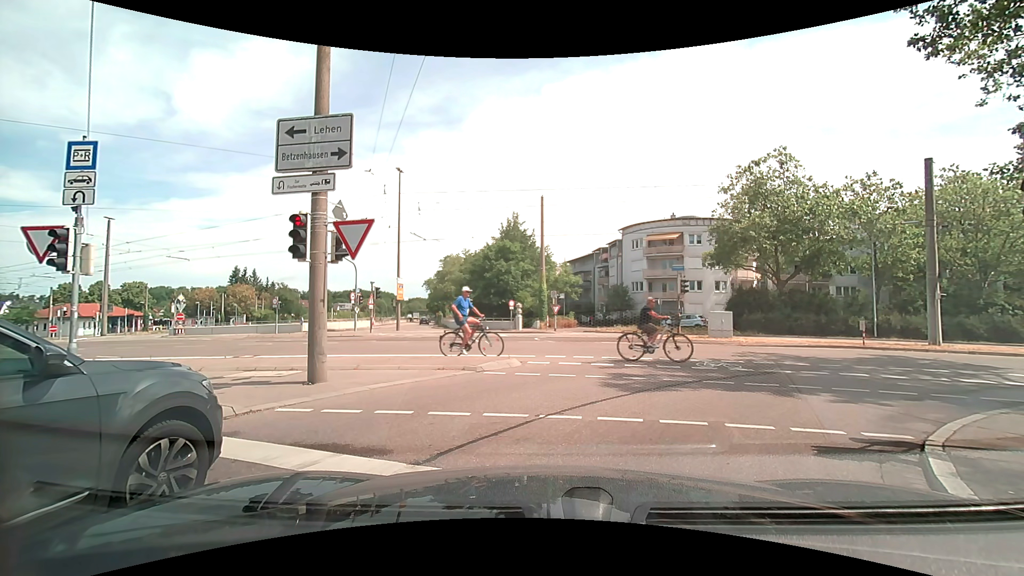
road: tertiary_link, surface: asphalt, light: Day
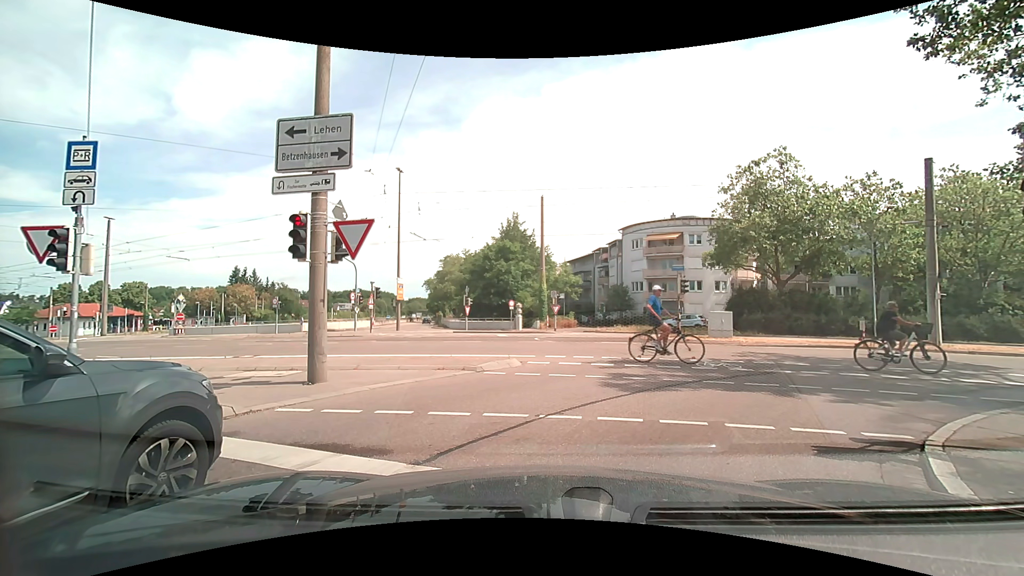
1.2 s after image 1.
(0.0, 0.0) m; 0°
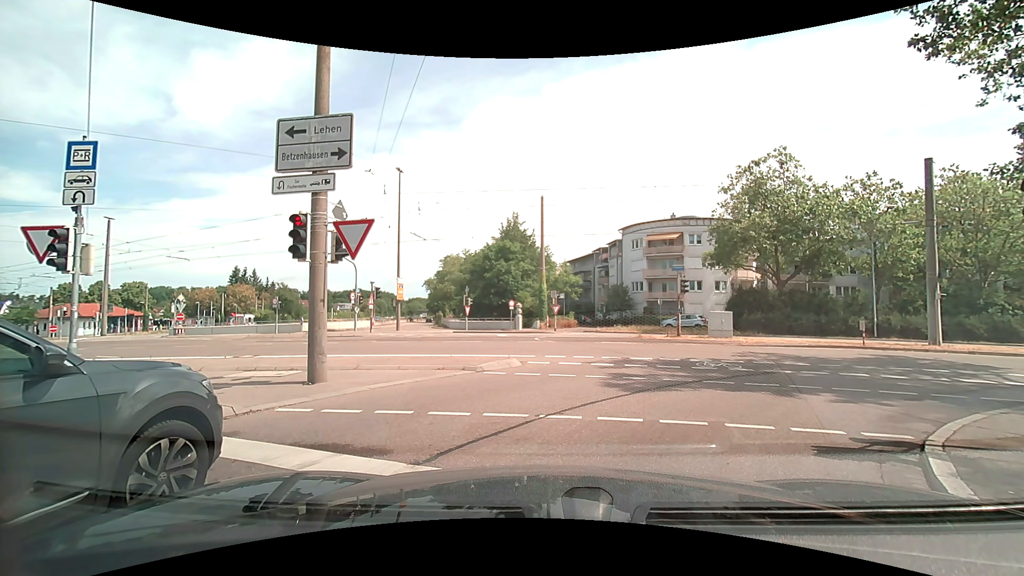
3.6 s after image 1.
(0.0, 0.0) m; 0°
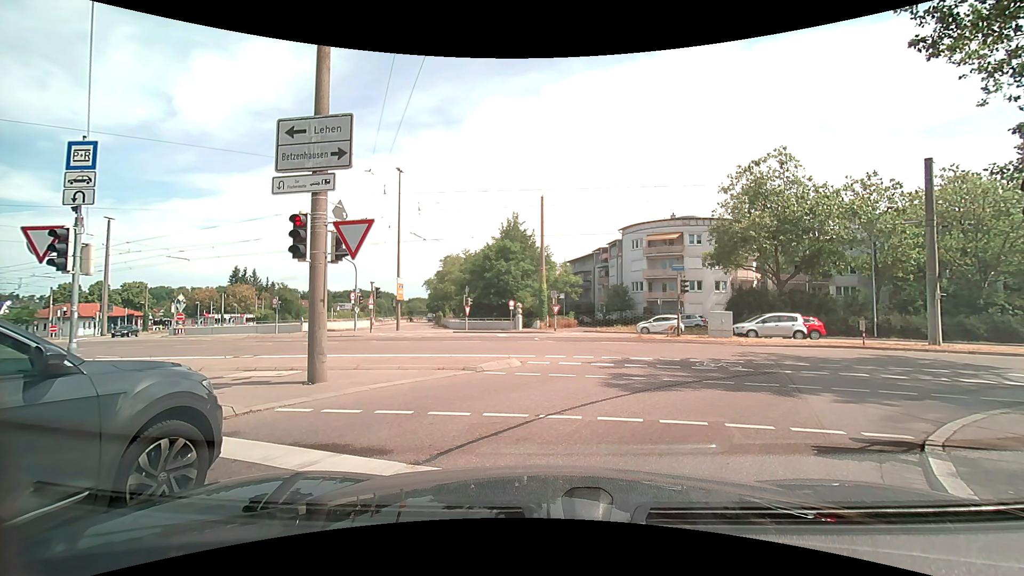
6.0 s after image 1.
(0.0, 0.0) m; 0°
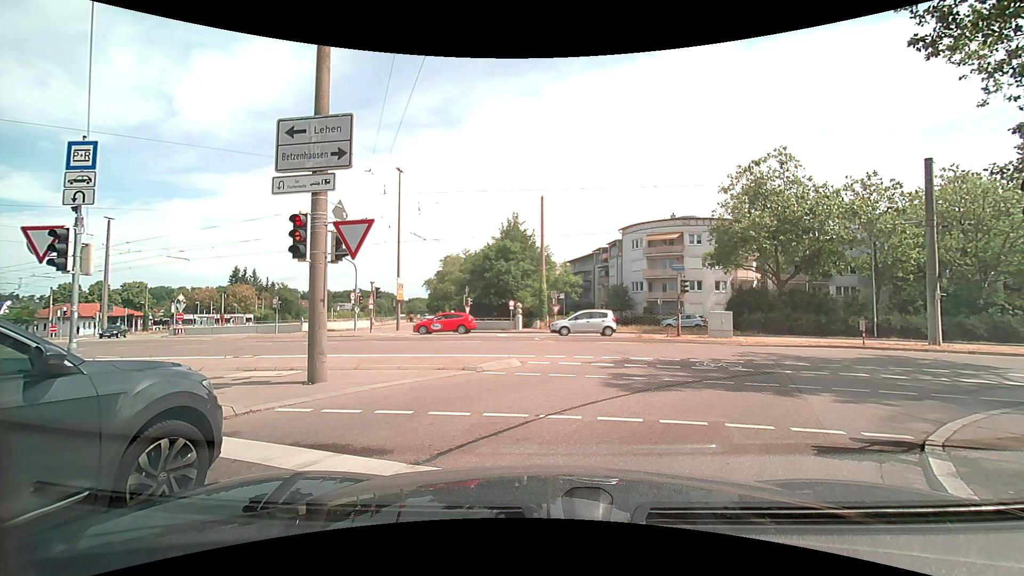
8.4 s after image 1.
(0.0, 0.0) m; 0°
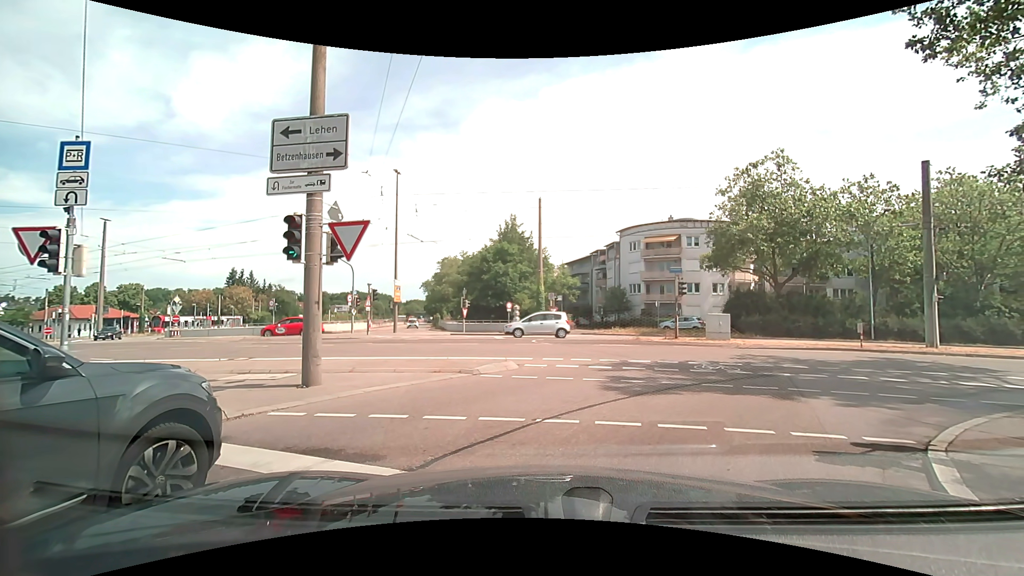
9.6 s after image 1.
(0.0, +0.1) m; 0°
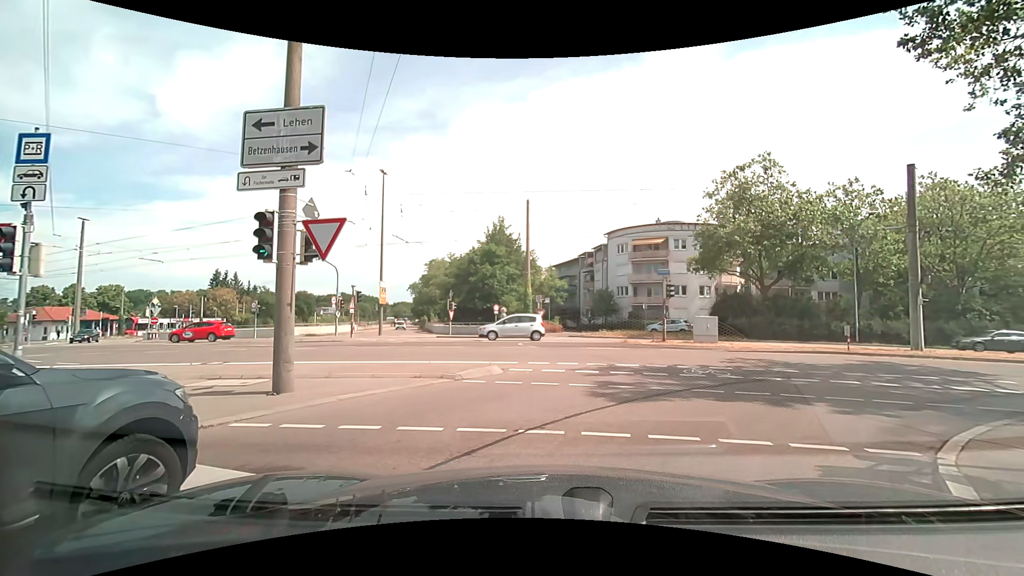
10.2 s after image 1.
(0.0, +0.5) m; 0°
